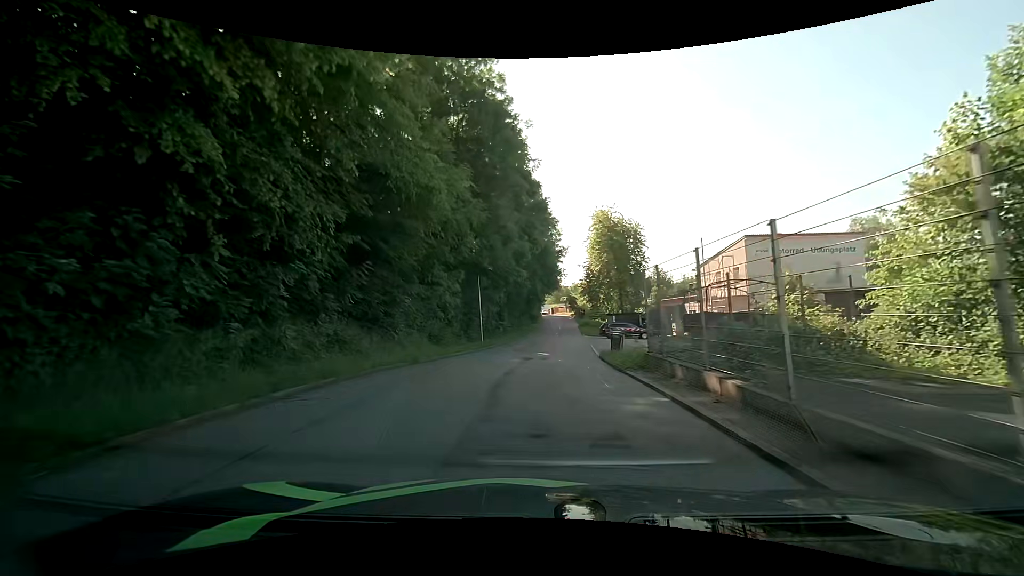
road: residential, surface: asphalt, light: Day
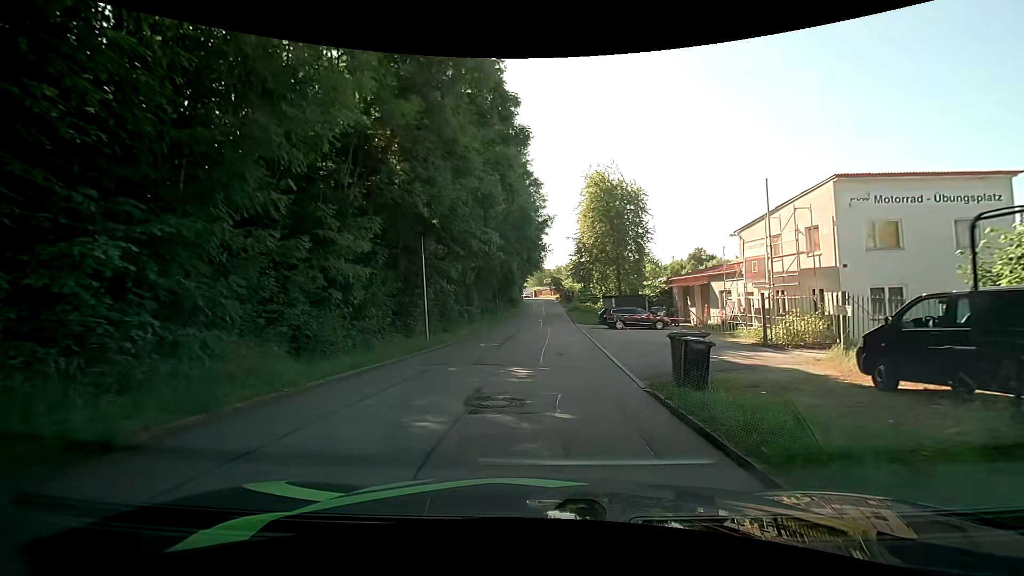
(+0.2, +12.0) m; +2°
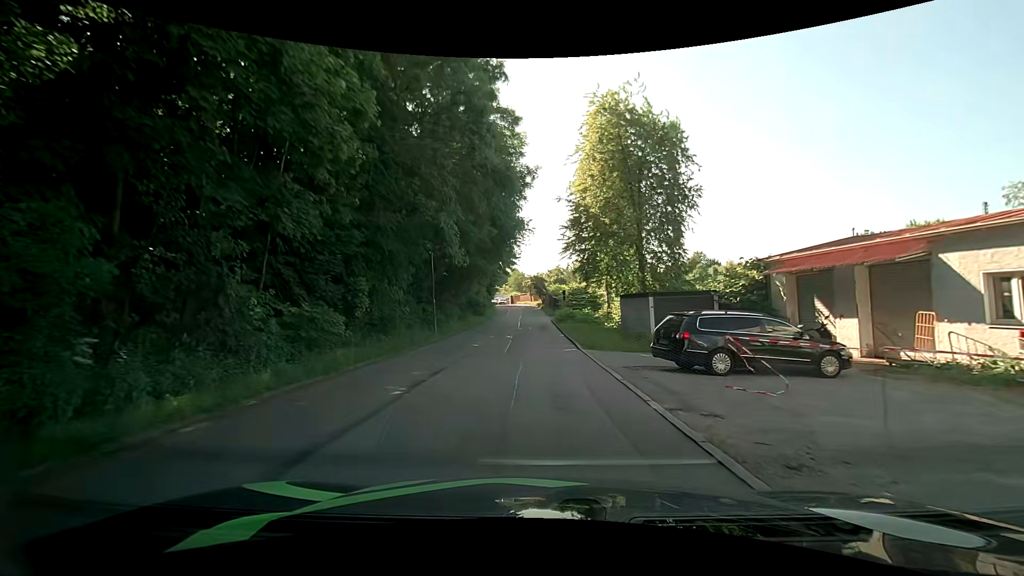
(+0.8, +21.8) m; +2°
